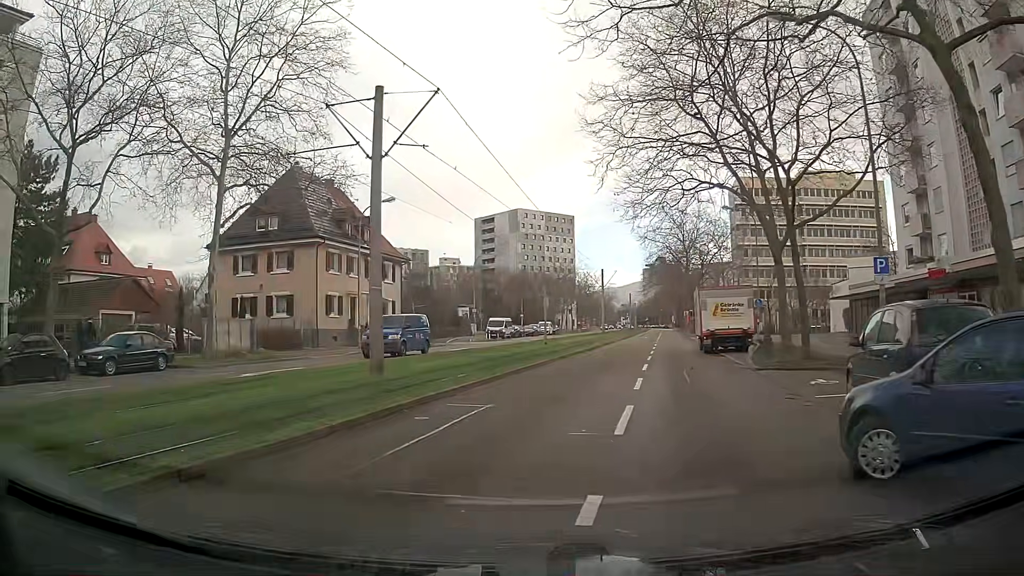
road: tertiary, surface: asphalt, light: Day
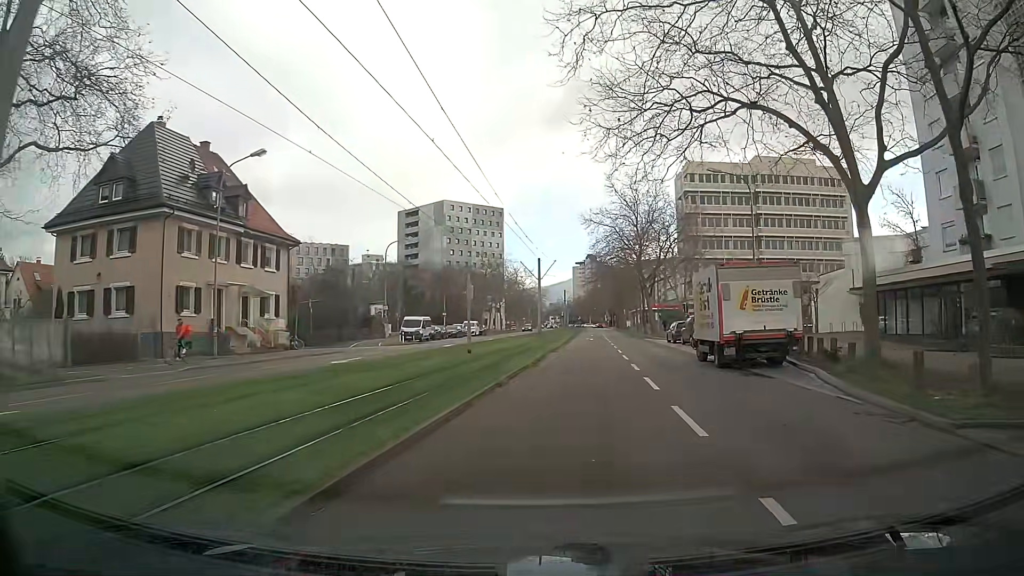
(+0.3, +12.5) m; +6°
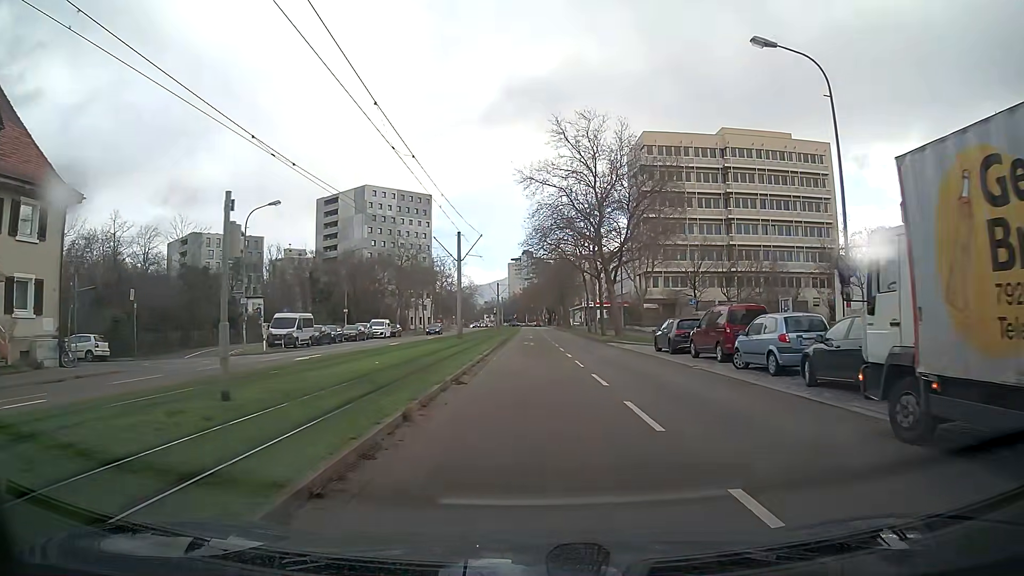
(+1.1, +18.0) m; +6°
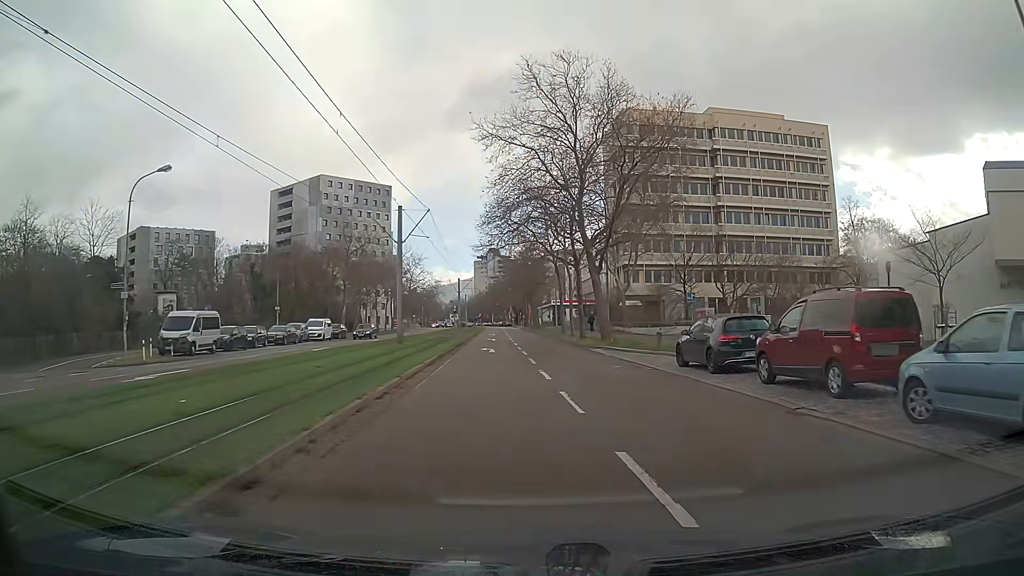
(+0.3, +10.5) m; +3°
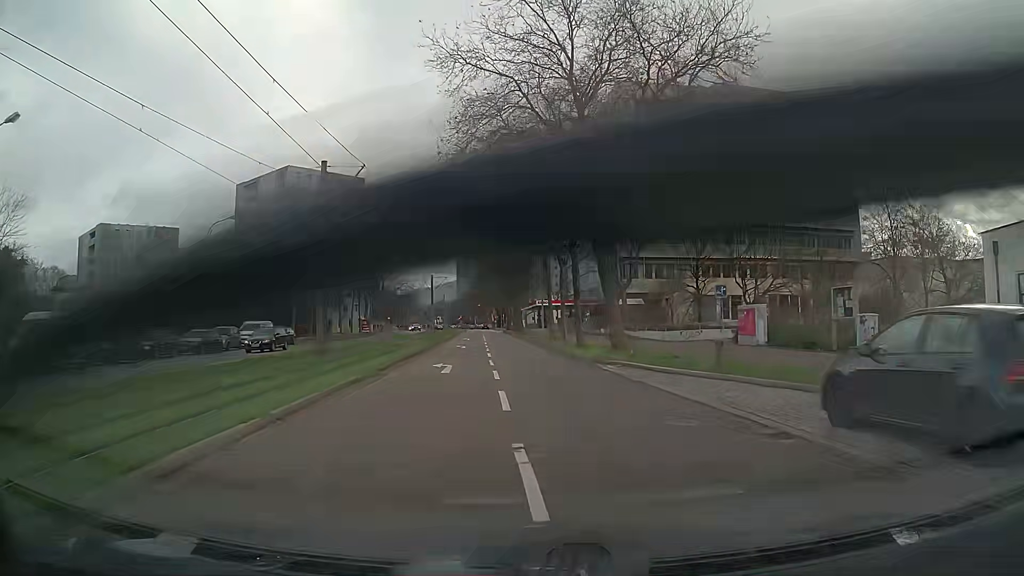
(+0.1, +11.2) m; 0°
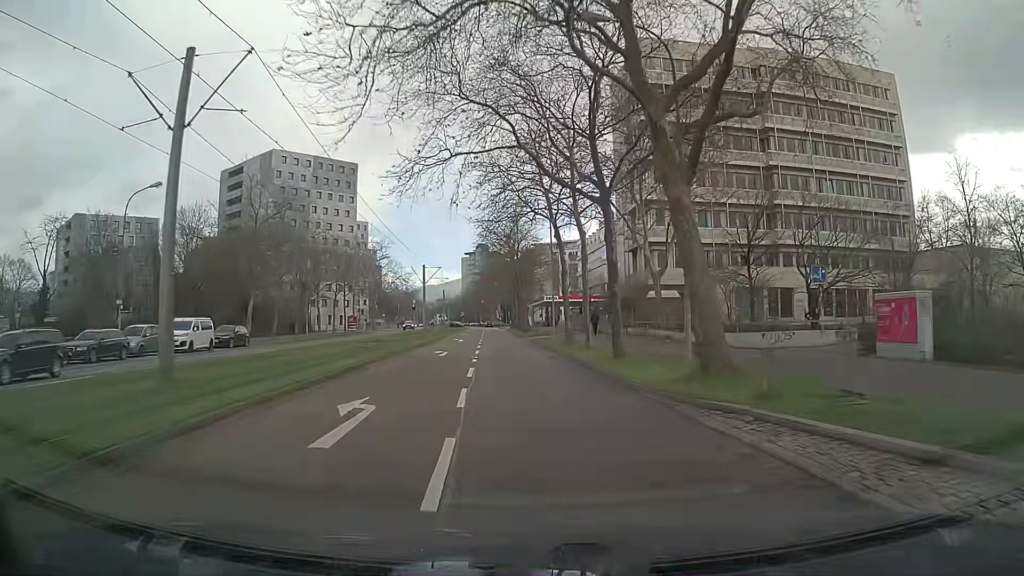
(-0.1, +11.8) m; -1°
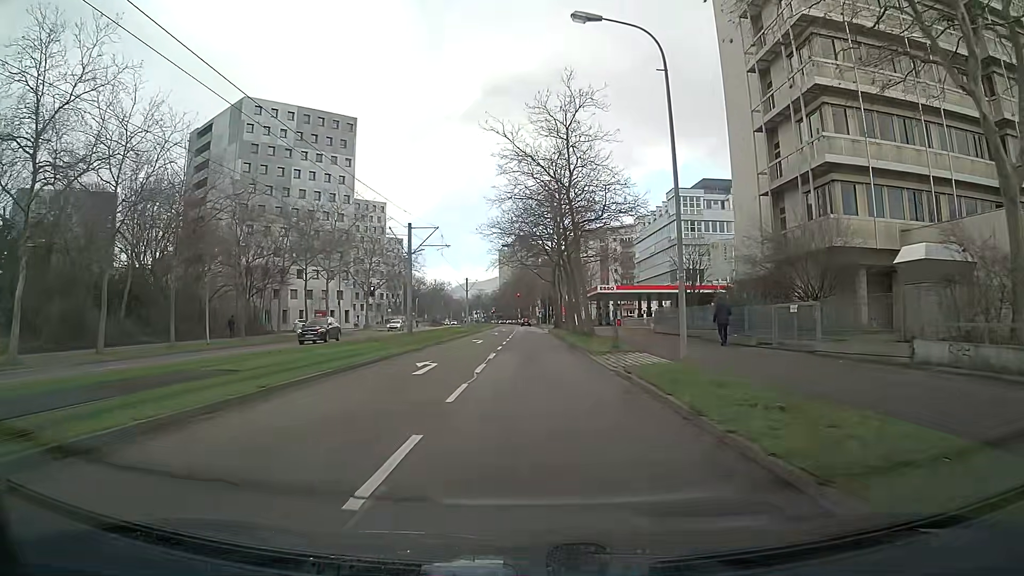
(-0.9, +30.2) m; -3°
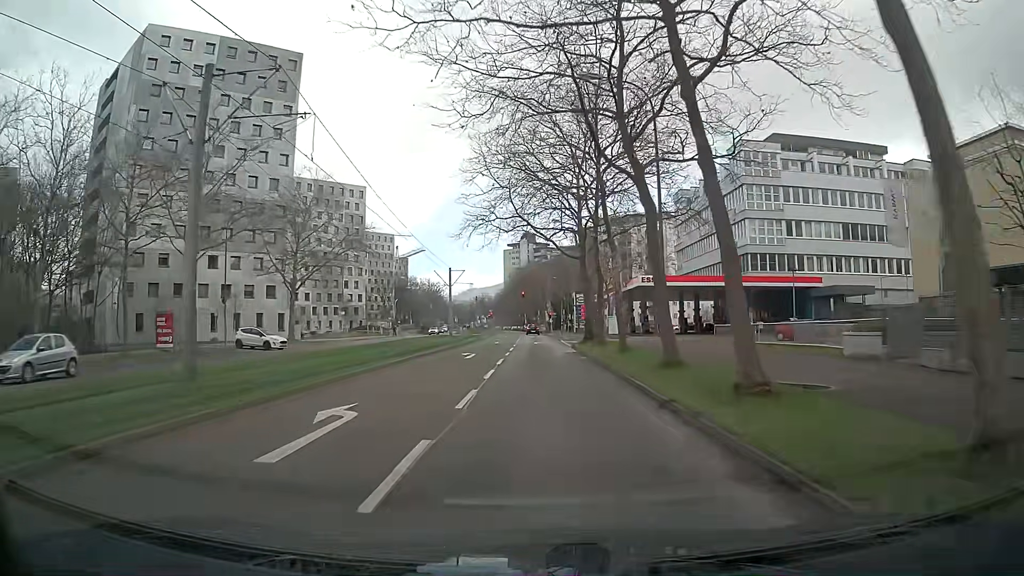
(-0.1, +29.9) m; -1°
